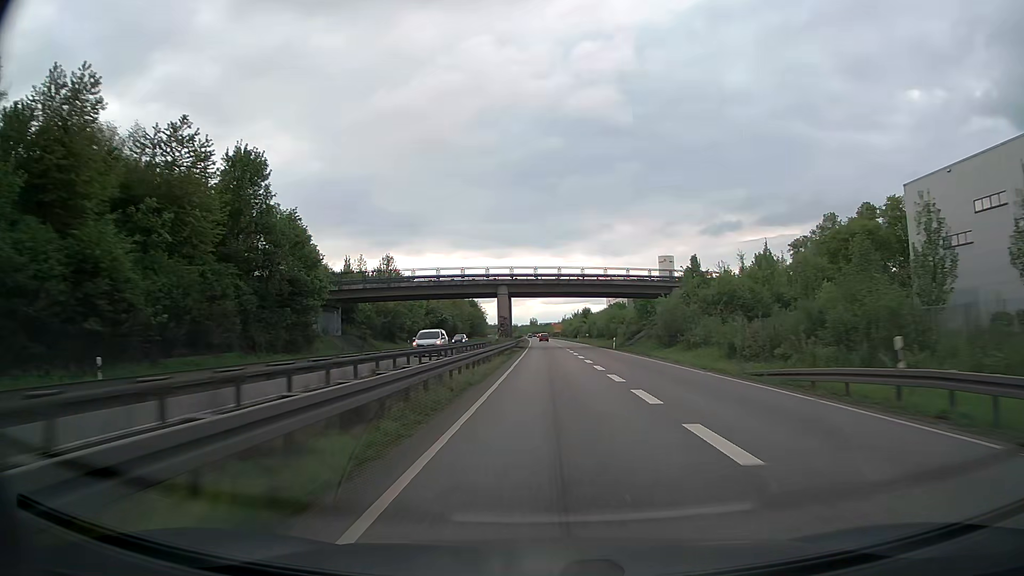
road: trunk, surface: asphalt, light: Day
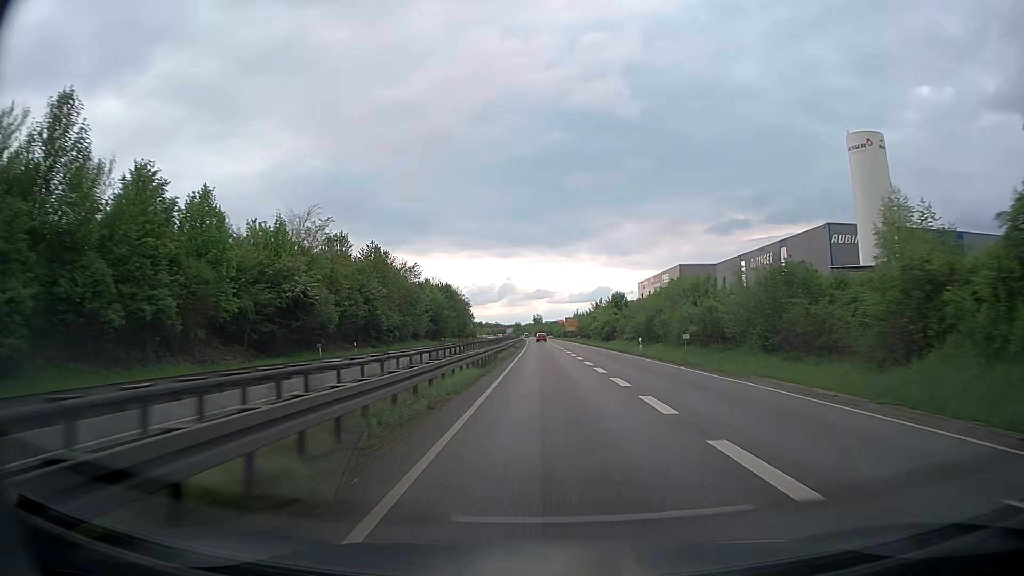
(-0.4, +67.2) m; 0°
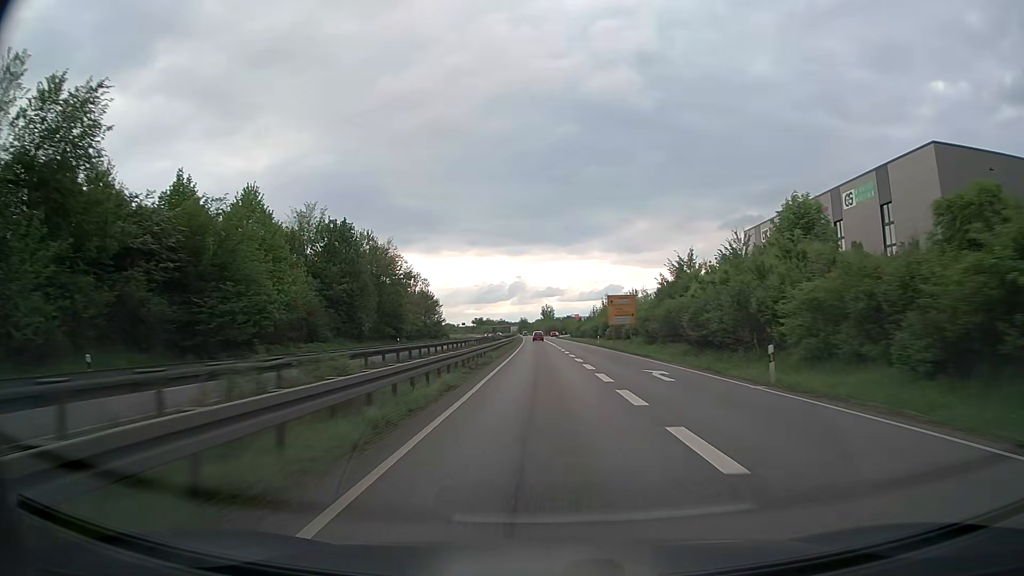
(-0.6, +82.5) m; -1°
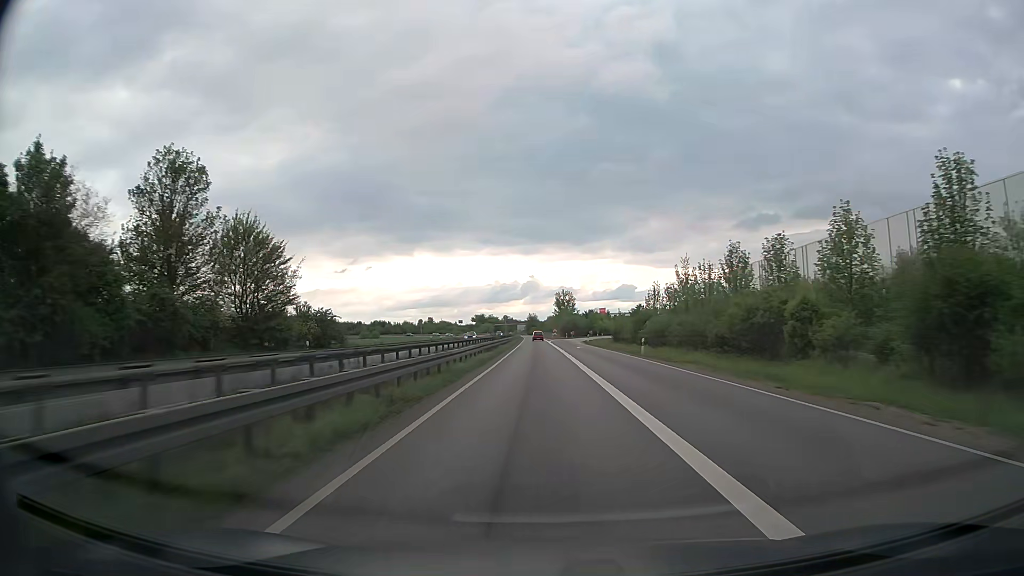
(-0.9, +78.3) m; -1°
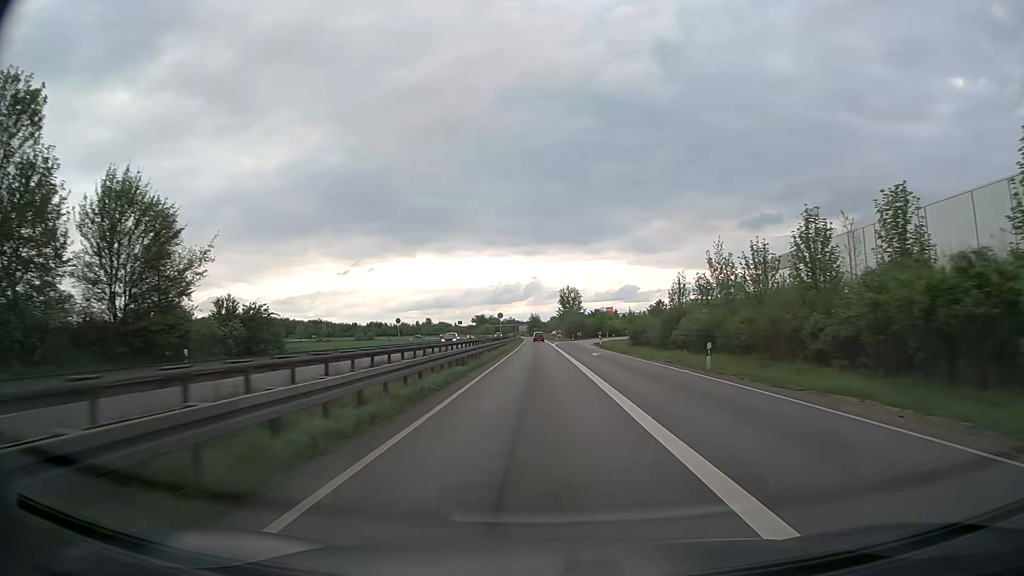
(0.0, +15.2) m; 0°
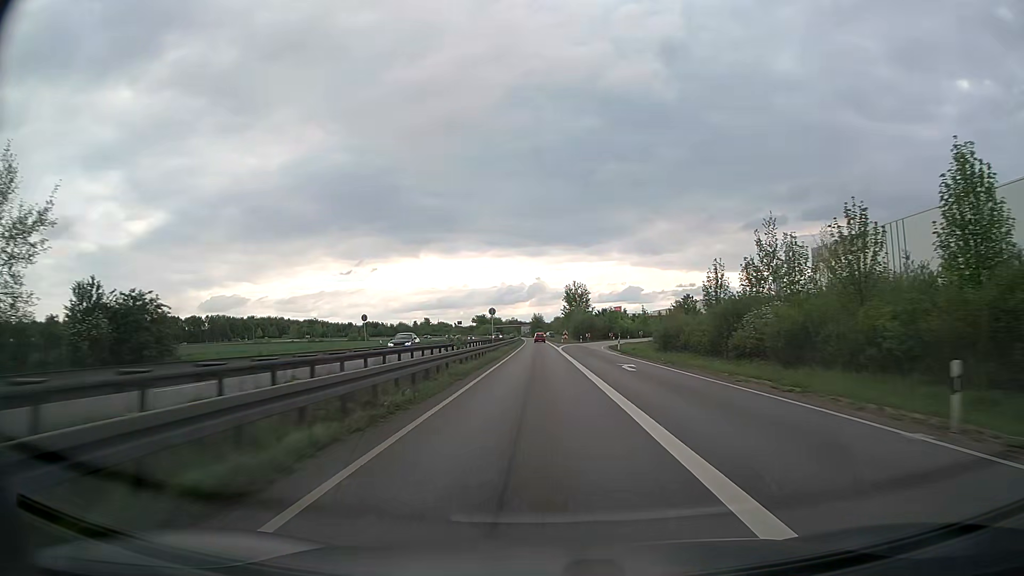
(0.0, +15.0) m; 0°
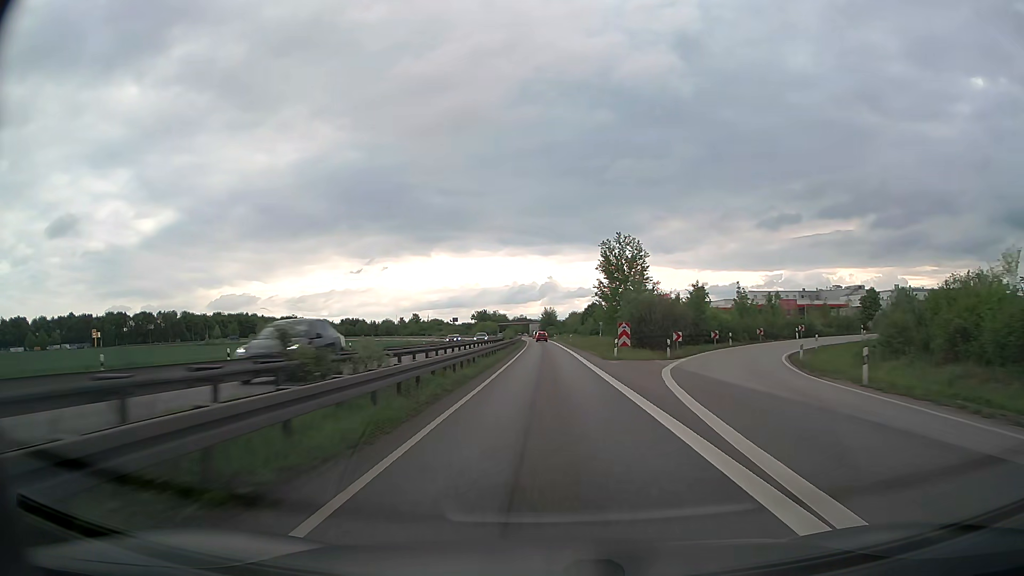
(-0.6, +59.4) m; -1°
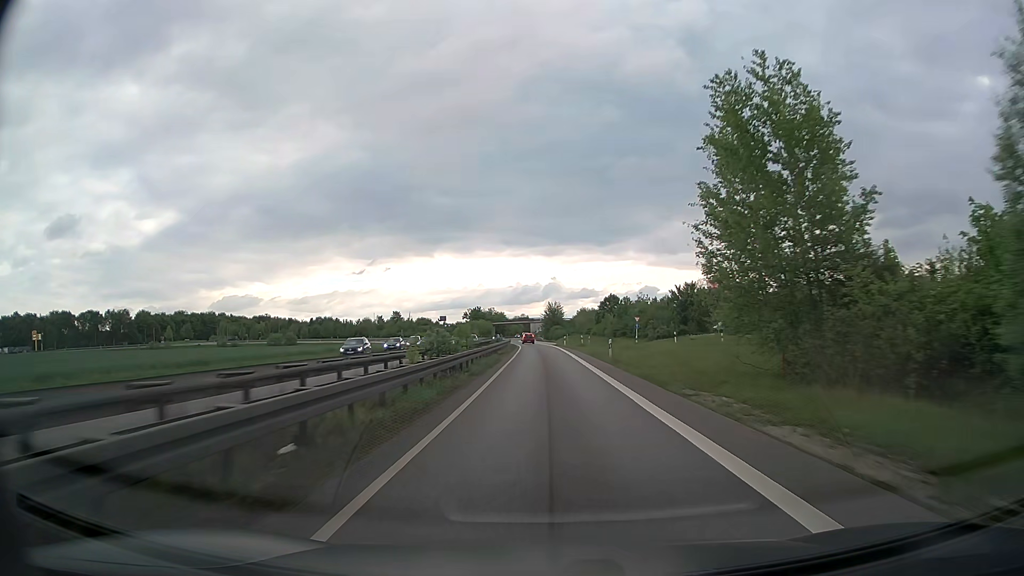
(-0.1, +43.9) m; 0°
(0, +10) (0, +20) (0, +30) (0, +40) (0, +50) (-1, +60) (-1, +70) (-2, +80) (-2, +90) (-3, +100) m
